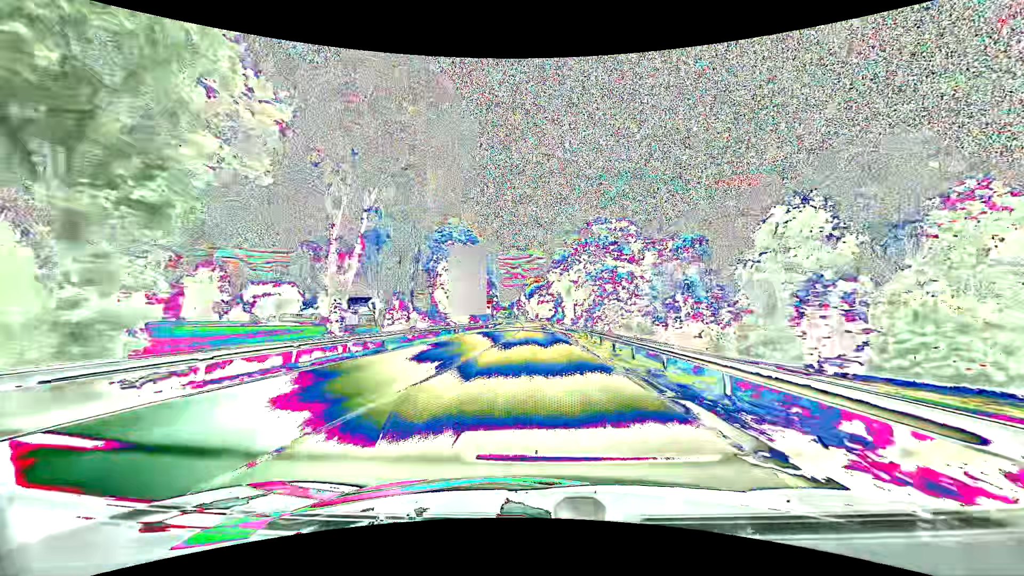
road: primary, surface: asphalt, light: Day
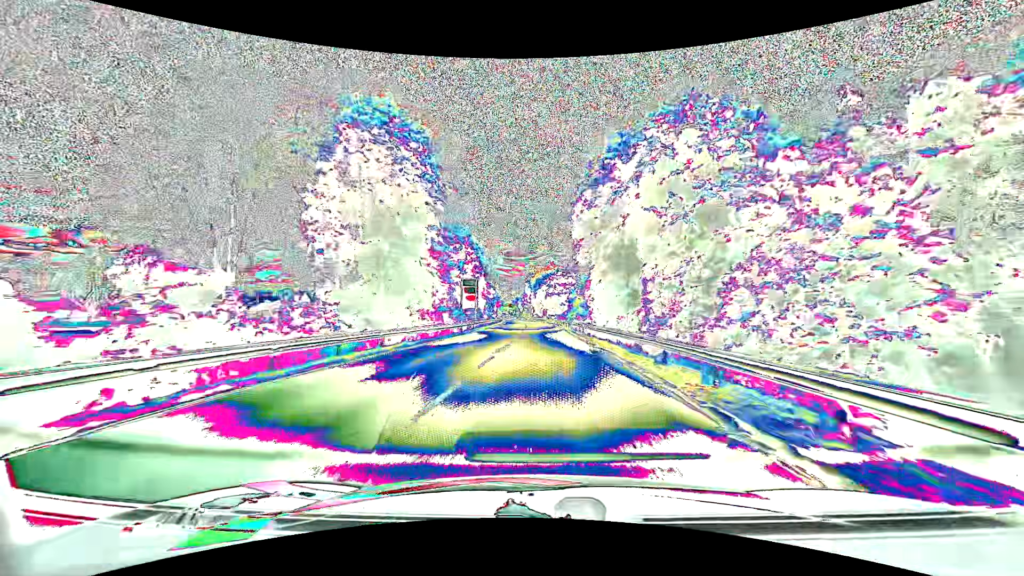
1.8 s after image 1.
(-0.3, +35.3) m; -1°
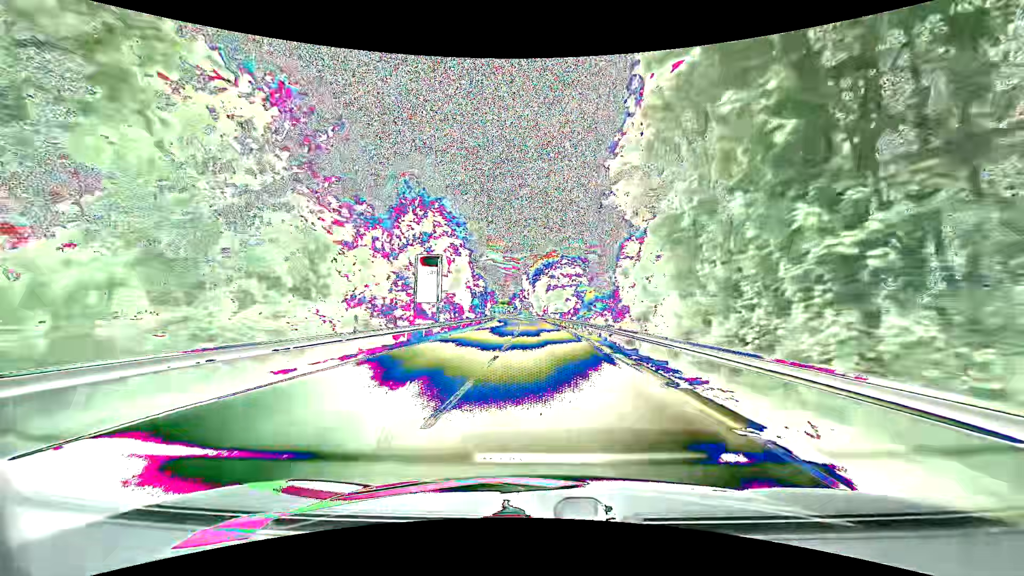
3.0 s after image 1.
(-0.1, +24.2) m; 0°
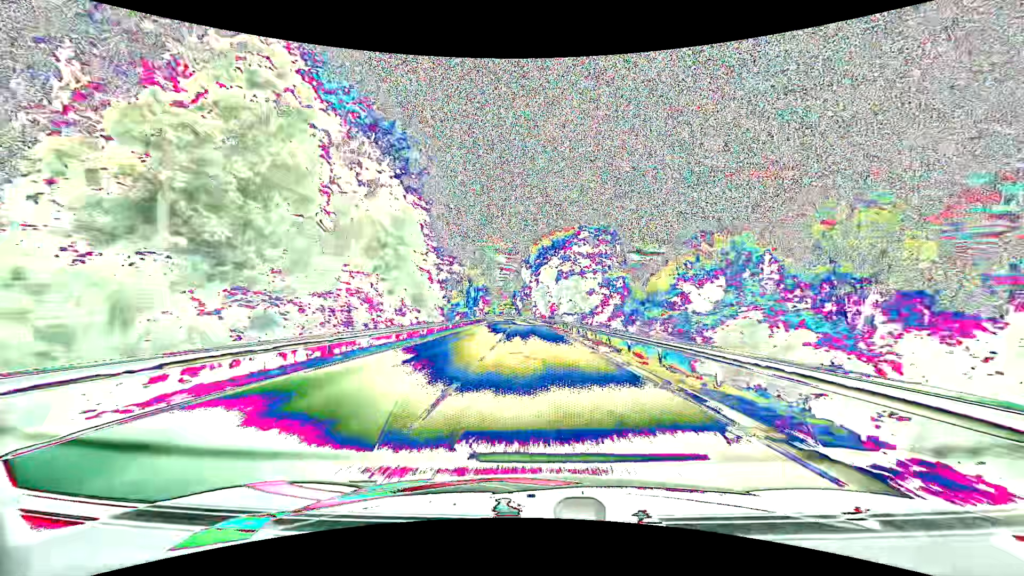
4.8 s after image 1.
(0.0, +36.3) m; 0°
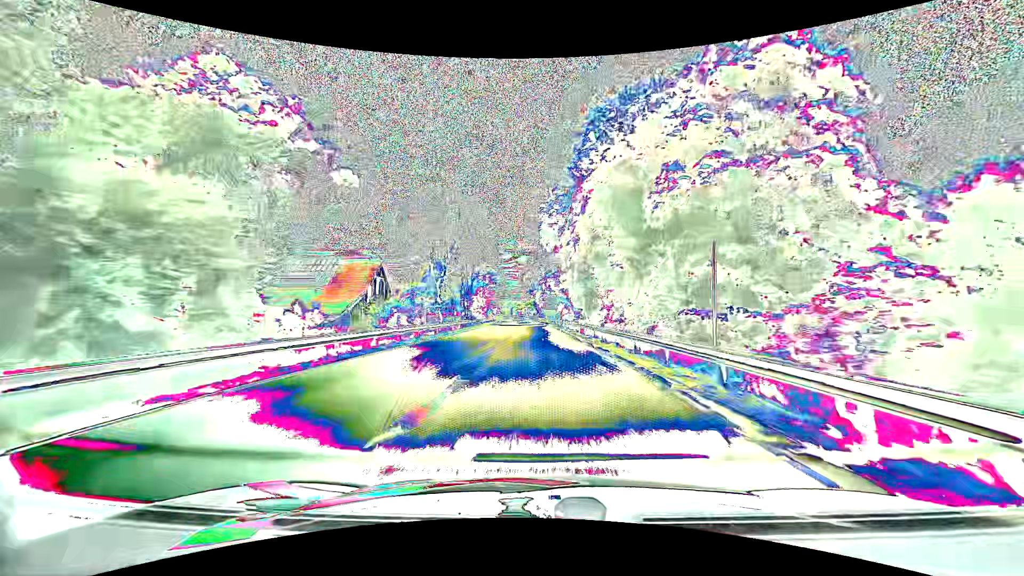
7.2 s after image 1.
(-1.2, +48.3) m; -3°
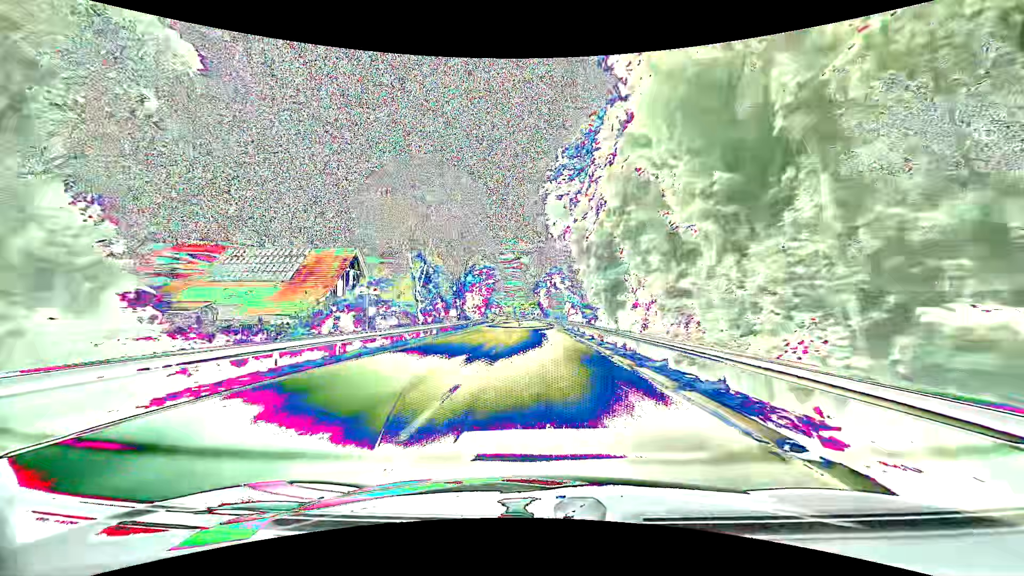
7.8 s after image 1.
(0.0, +12.1) m; 0°
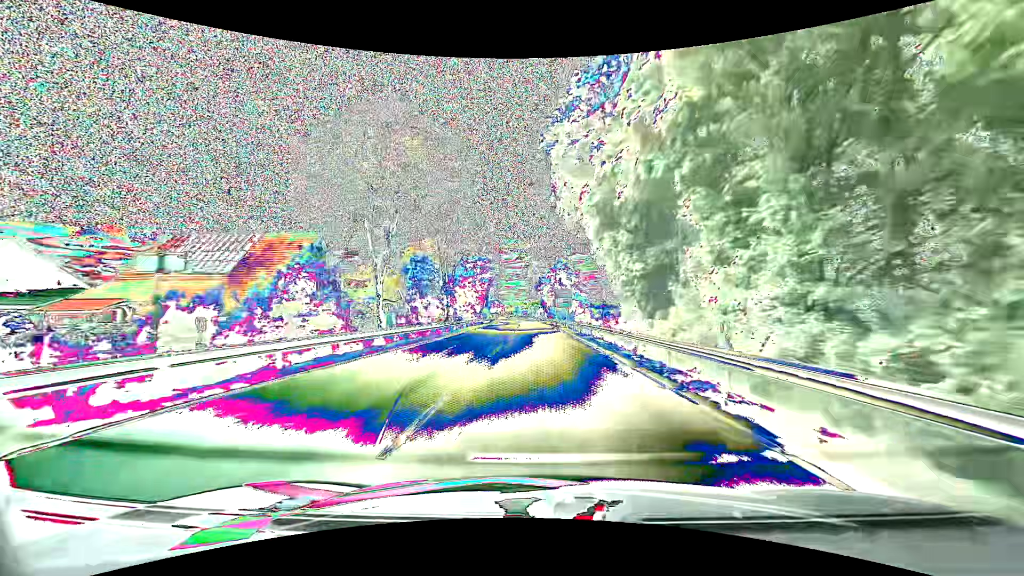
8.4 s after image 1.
(0.0, +12.1) m; -1°
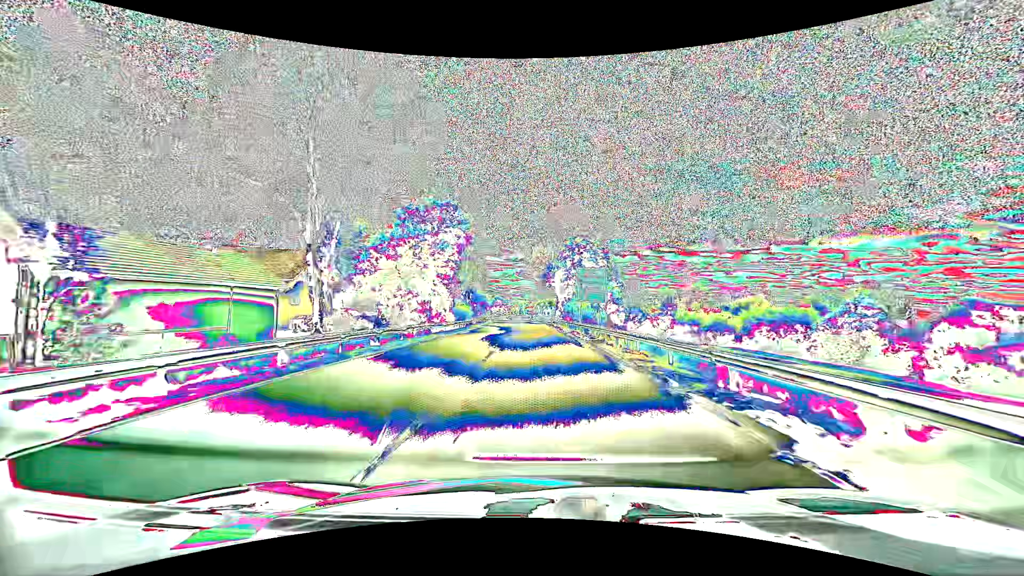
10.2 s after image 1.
(-0.1, +36.3) m; 0°
(0, +10) (0, +20) (0, +30) (0, +40) (-1, +50) (-1, +60) (-1, +70) (-2, +80) (-2, +90) (-3, +100) m
